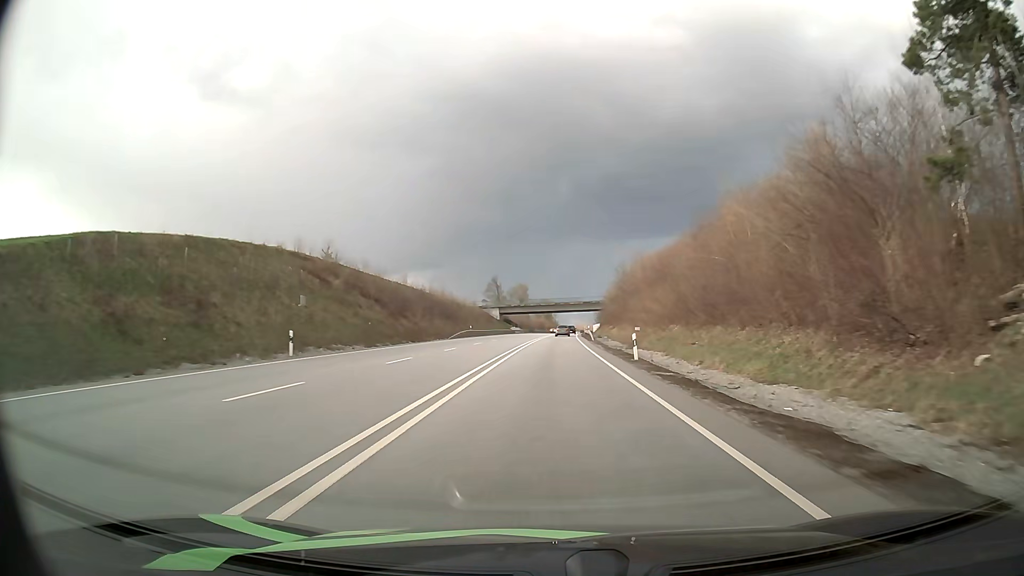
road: primary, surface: asphalt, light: Day
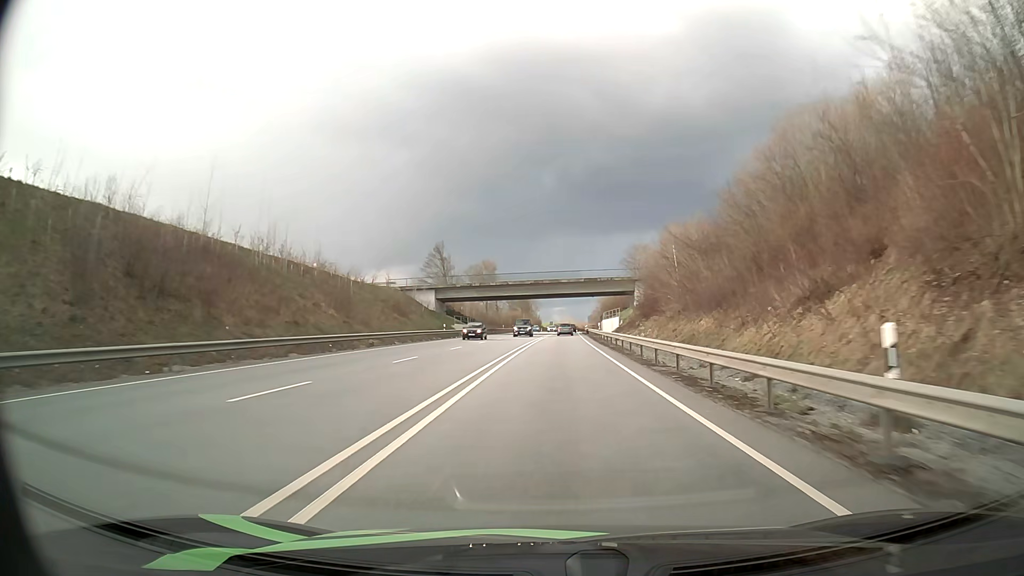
(+0.9, +71.7) m; +1°
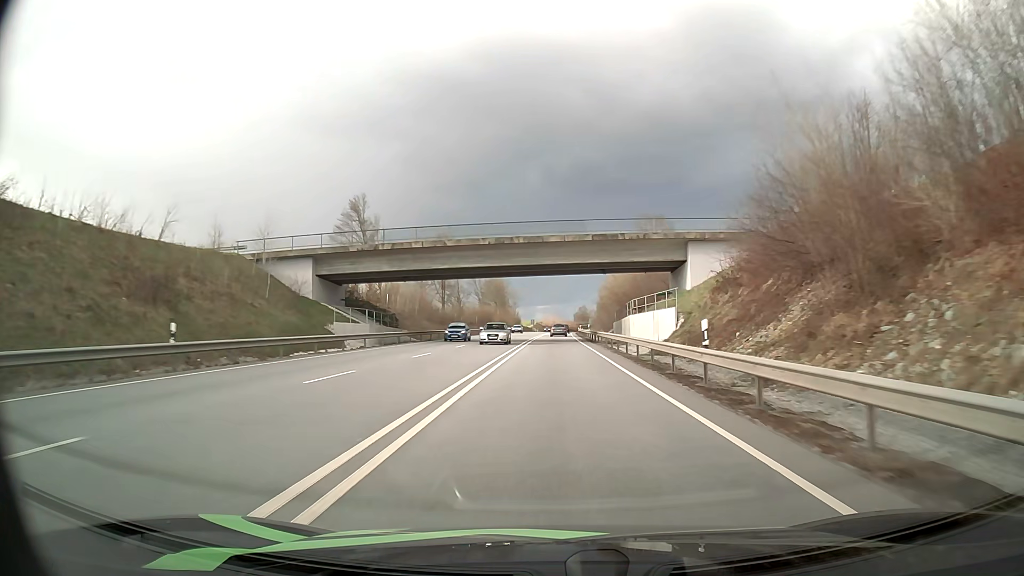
(+0.5, +44.0) m; +1°
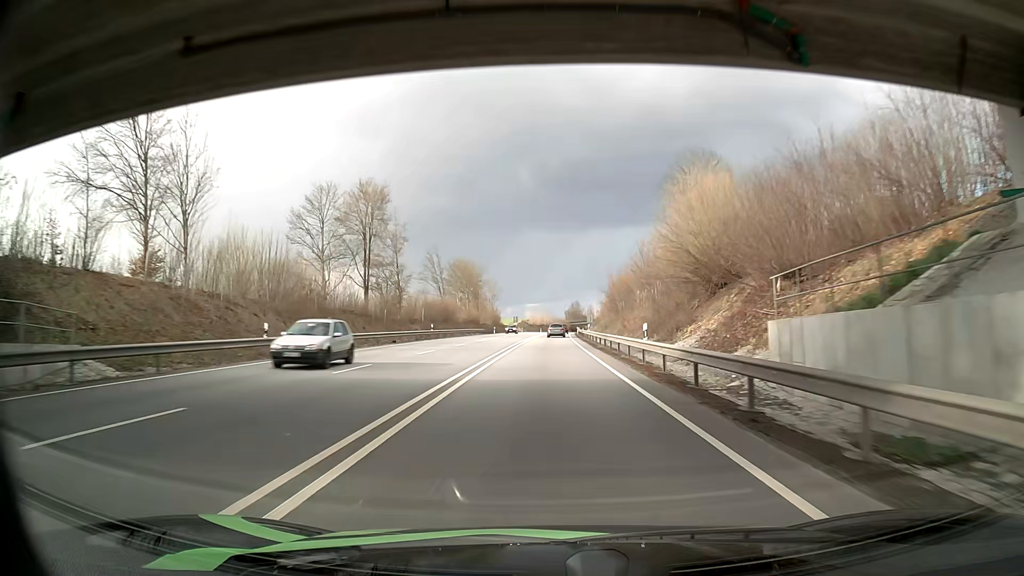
(+0.4, +44.7) m; +1°
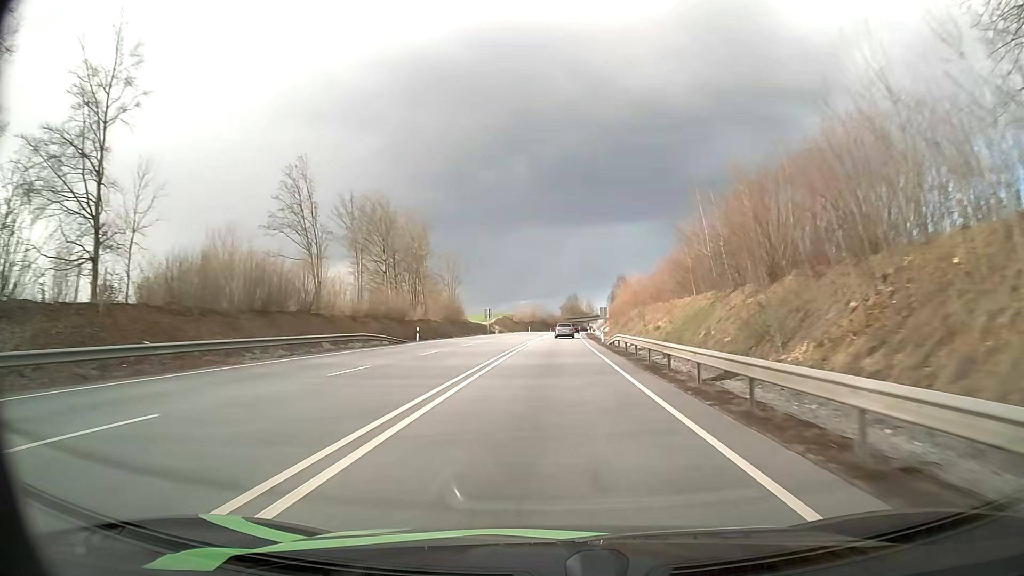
(+0.3, +60.6) m; +1°
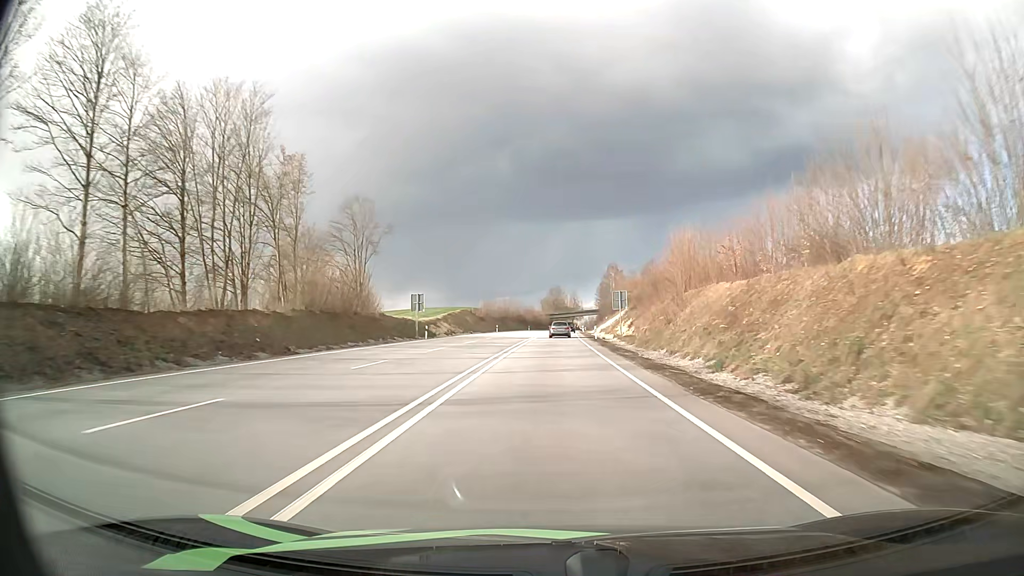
(+0.5, +45.6) m; +2°
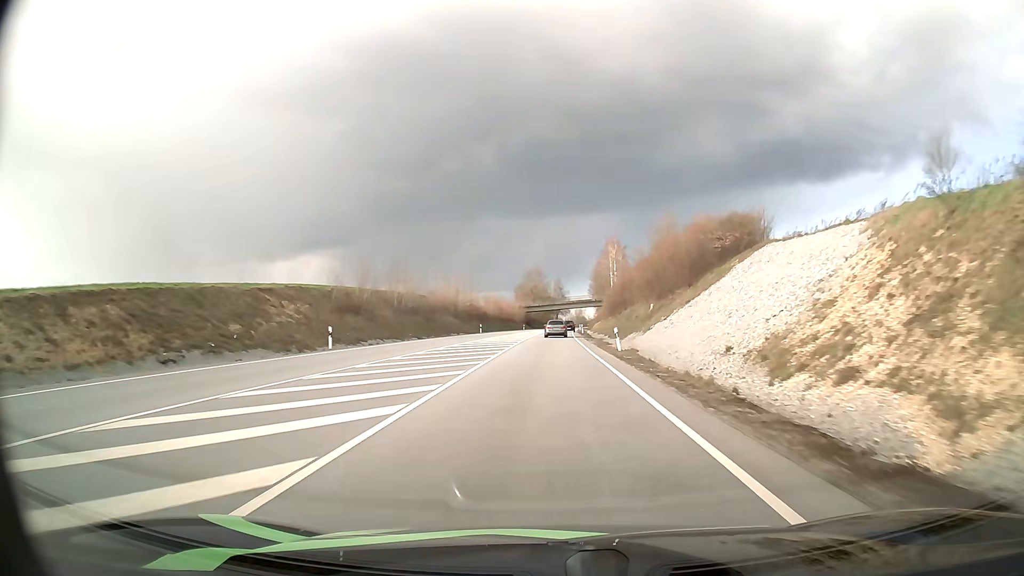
(+1.5, +72.8) m; +2°
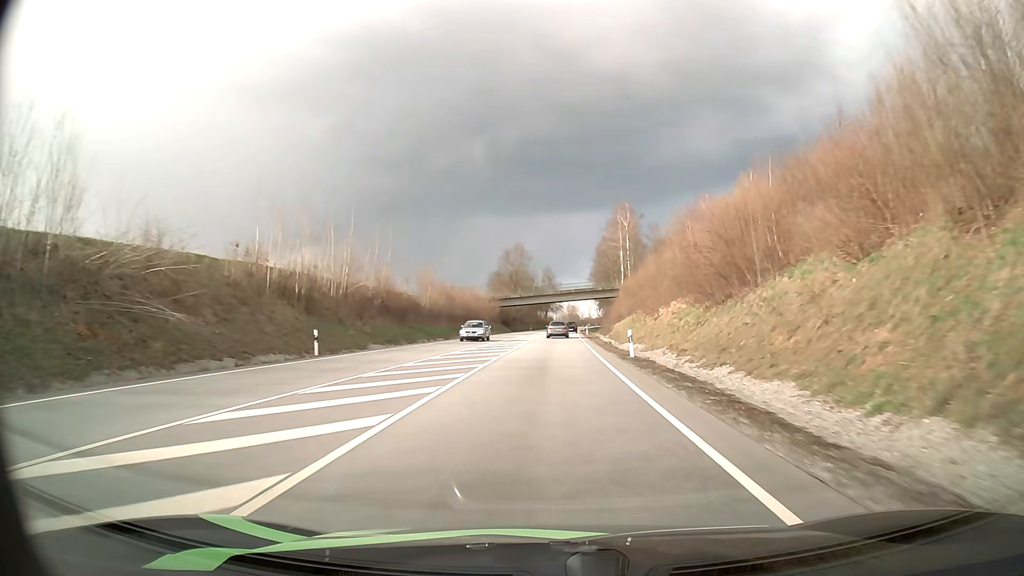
(+0.6, +55.0) m; +1°
(0, +10) (0, +20) (0, +30) (0, +40) (+1, +50) (+1, +60) (+1, +70) (+2, +80) (+2, +90) (+2, +100) m
